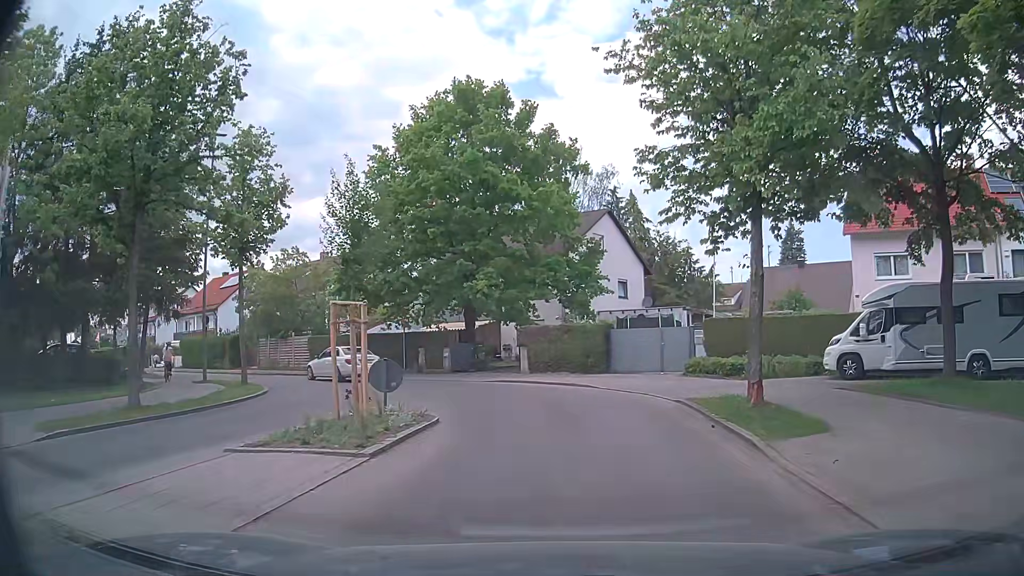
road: residential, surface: asphalt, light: Day
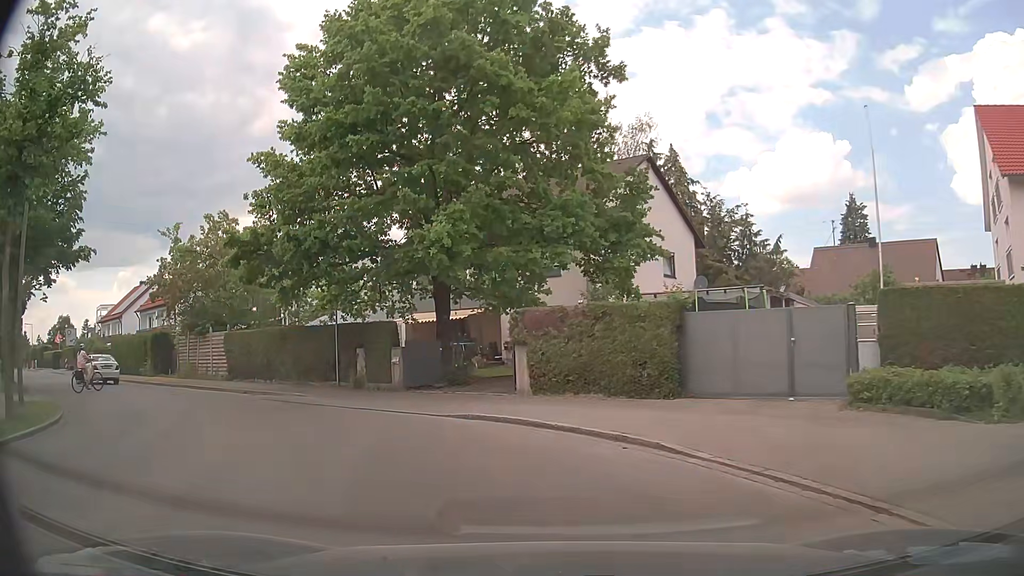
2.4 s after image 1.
(+0.1, +12.8) m; -2°
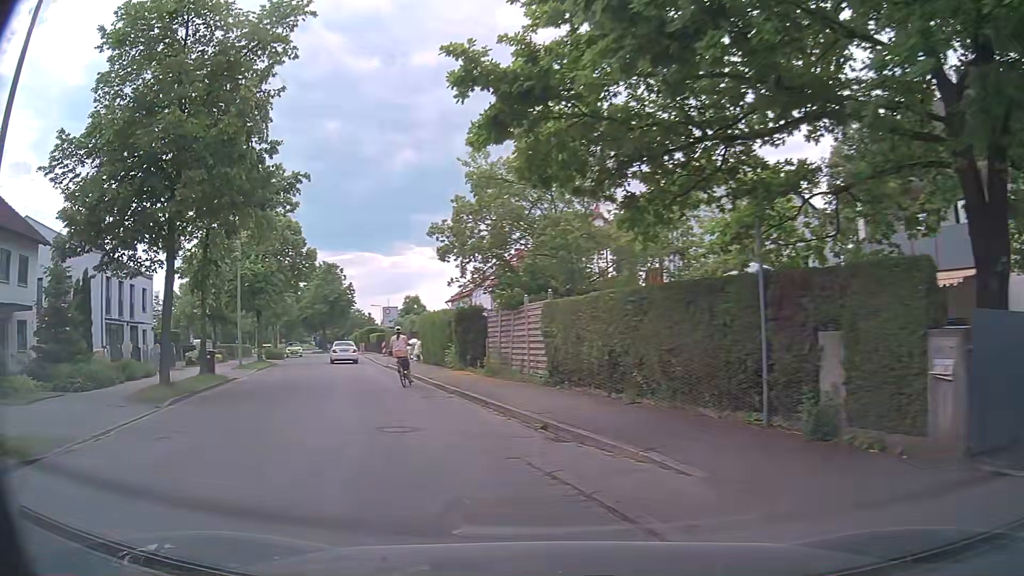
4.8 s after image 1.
(-2.7, +12.4) m; -33°
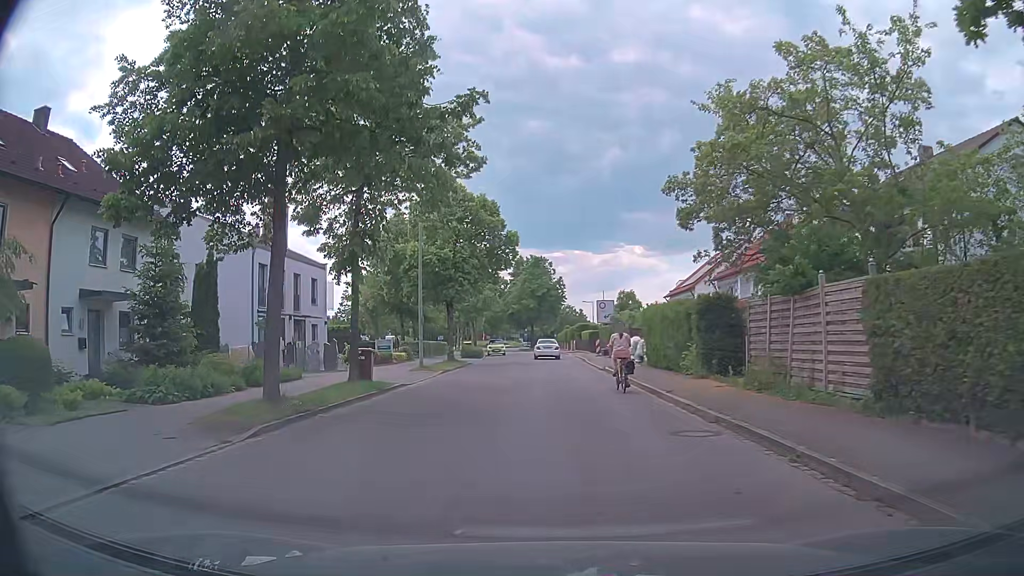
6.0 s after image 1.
(-1.1, +6.2) m; -16°
(-1, +10) (-1, +20) (-1, +30) (-2, +40) (-2, +50) (-3, +60) (-5, +70) (-6, +80) (-7, +90) (-8, +100) m
